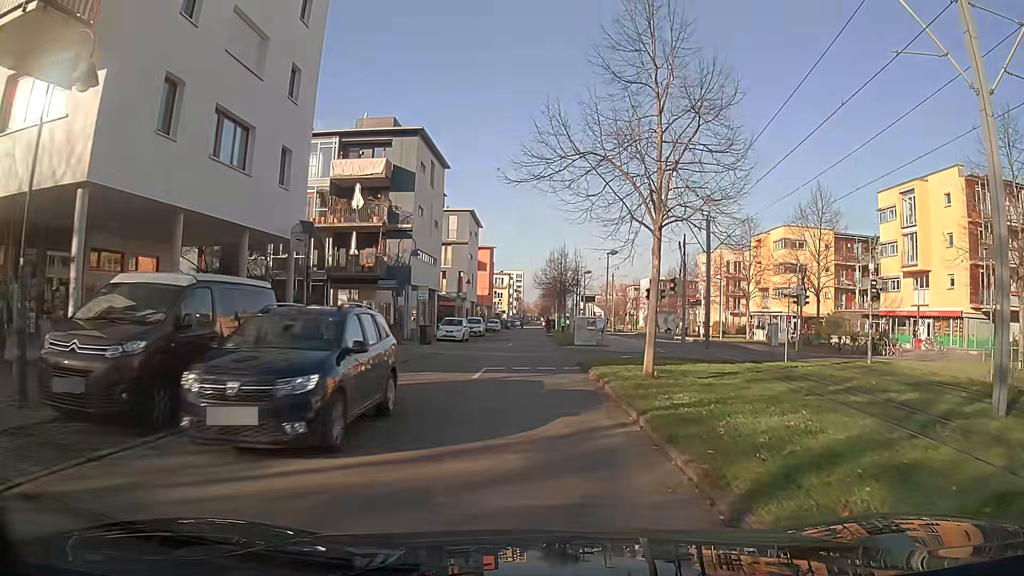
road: residential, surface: asphalt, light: Day
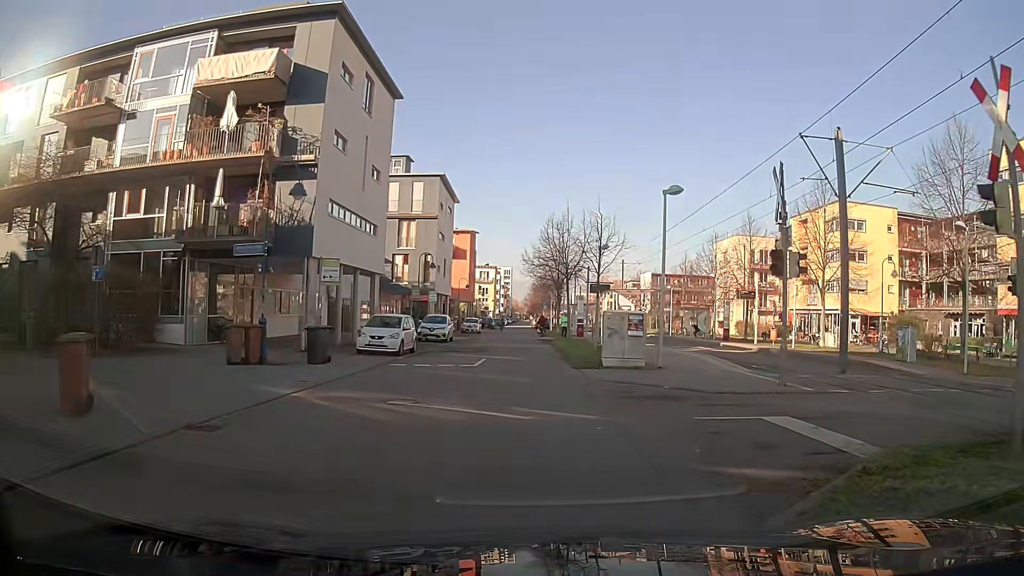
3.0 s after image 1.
(+0.1, +17.3) m; +1°
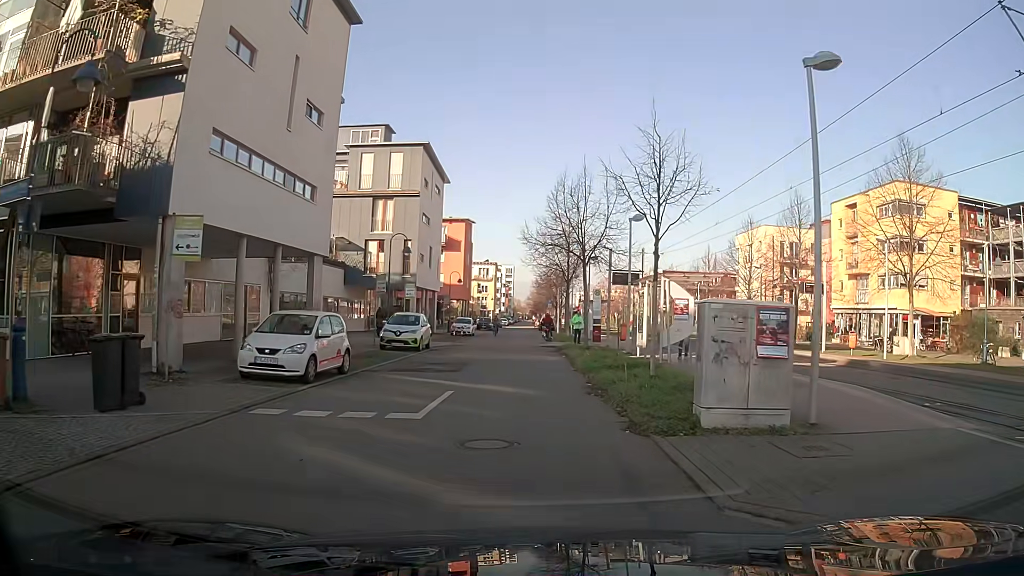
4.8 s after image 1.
(0.0, +10.3) m; 0°
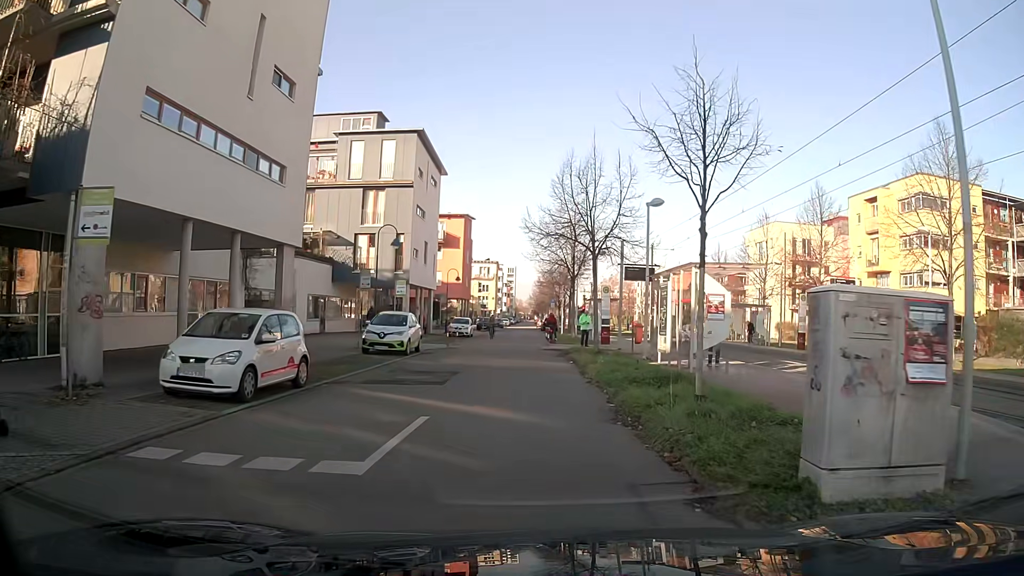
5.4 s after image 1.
(0.0, +3.3) m; 0°
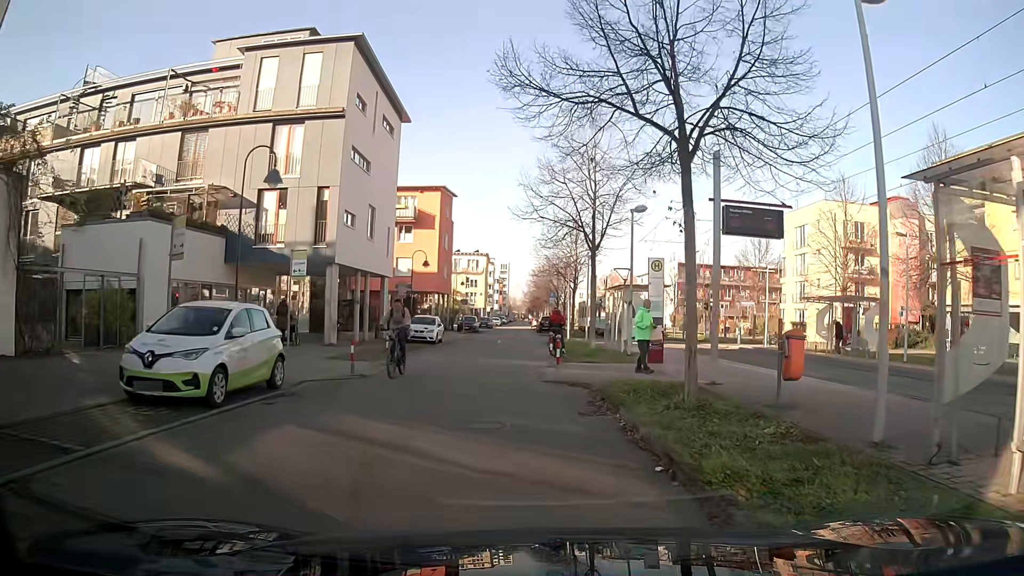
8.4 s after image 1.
(+0.1, +15.0) m; 0°
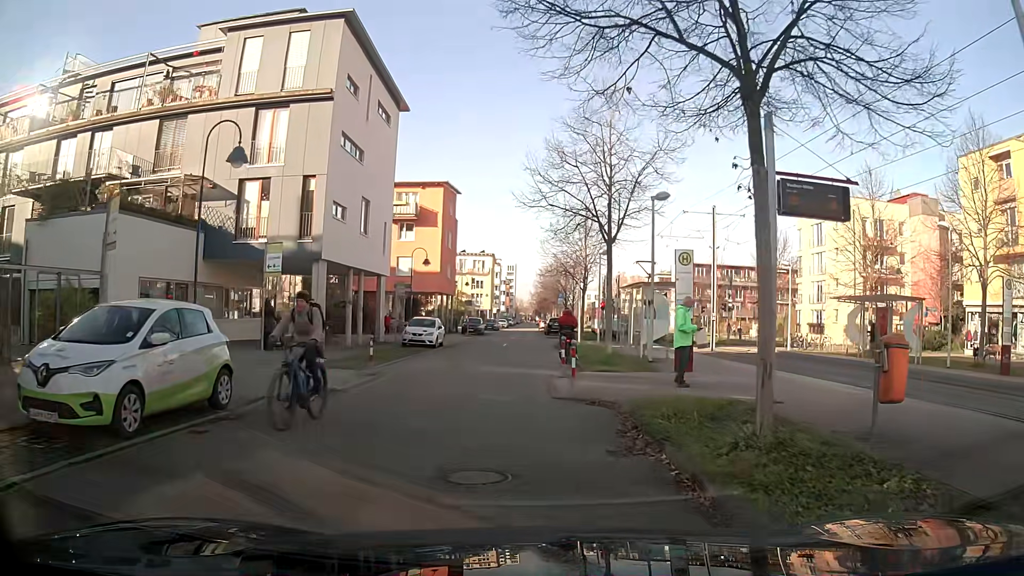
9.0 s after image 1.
(-0.1, +2.7) m; -3°
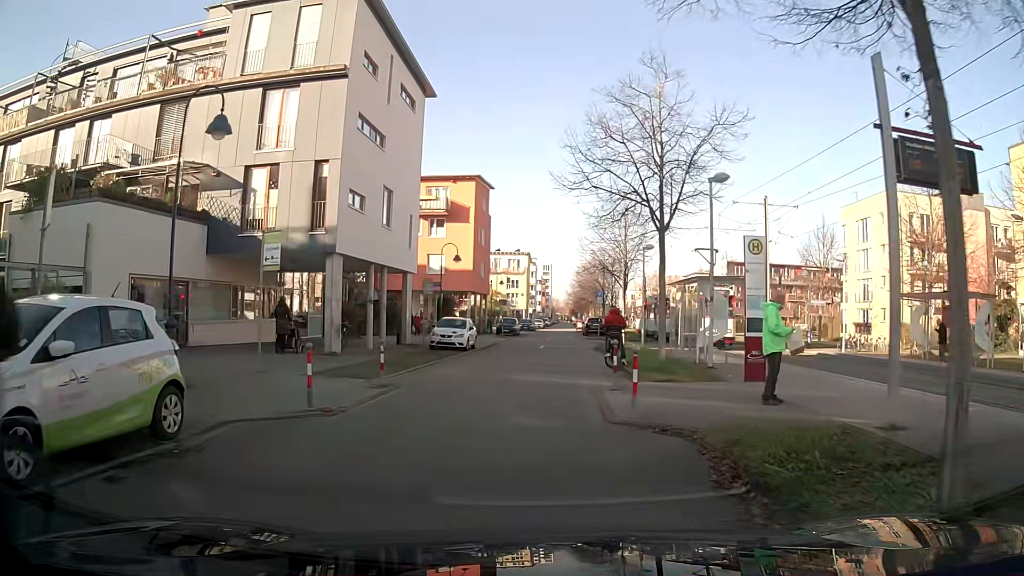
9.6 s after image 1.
(-0.1, +2.7) m; -3°
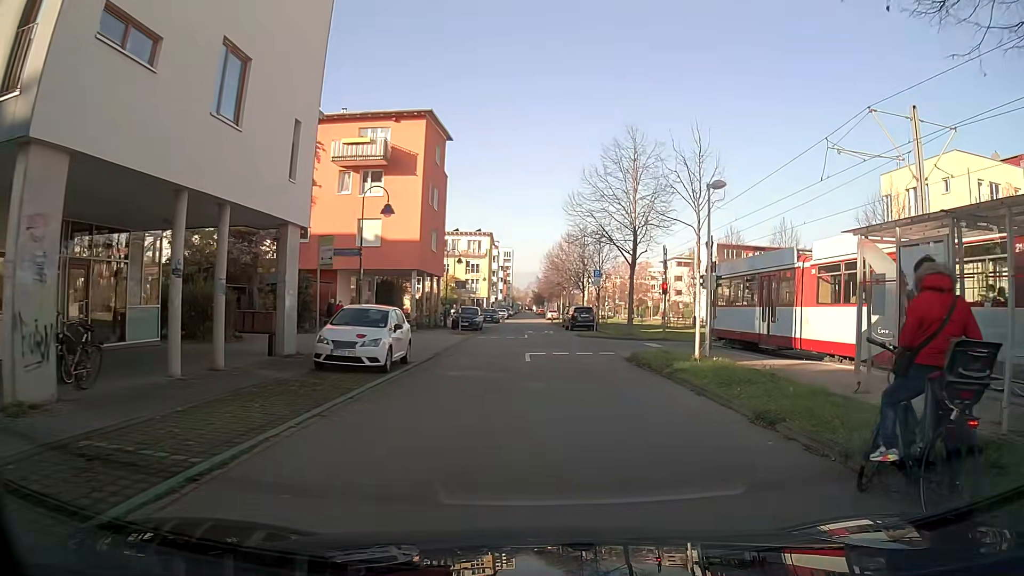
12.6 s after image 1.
(+0.1, +14.9) m; +7°
(0, +10) (0, +20) (0, +30) (0, +40) (-1, +50) (-1, +60) (-2, +70) (-2, +80) (-2, +90) (-2, +100) m
